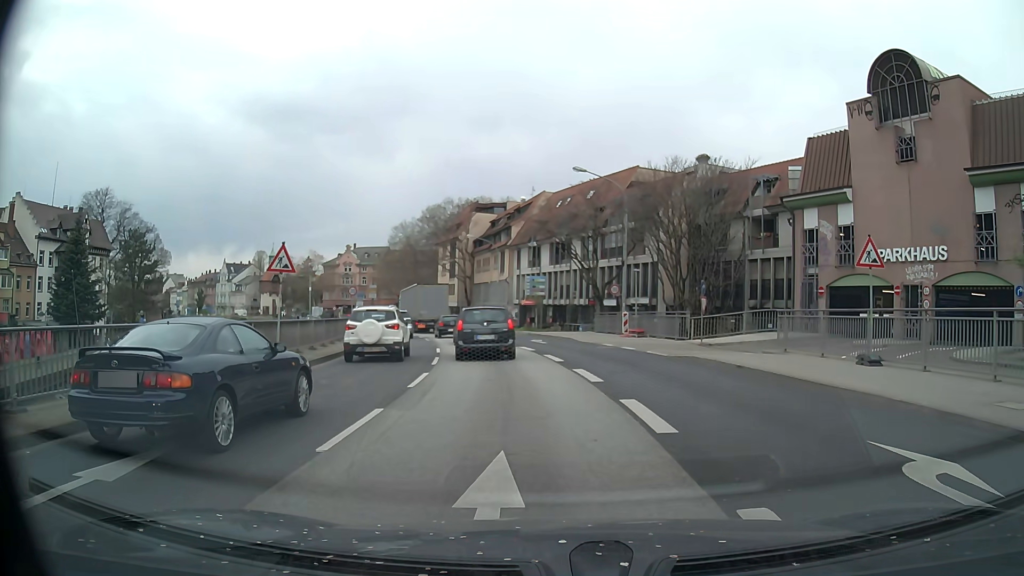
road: primary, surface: asphalt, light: Day
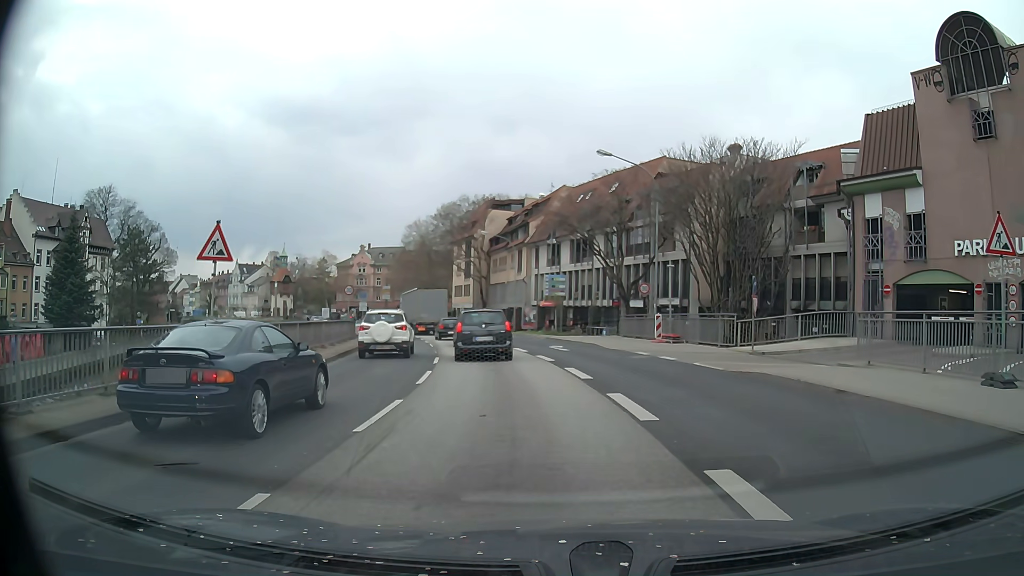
(-0.1, +4.6) m; -2°
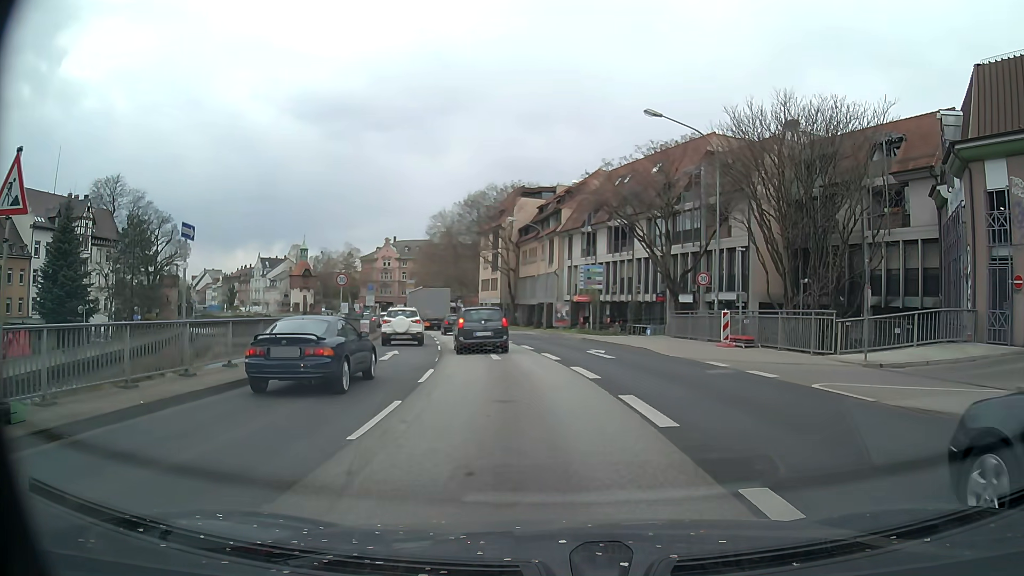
(-0.2, +6.7) m; -3°
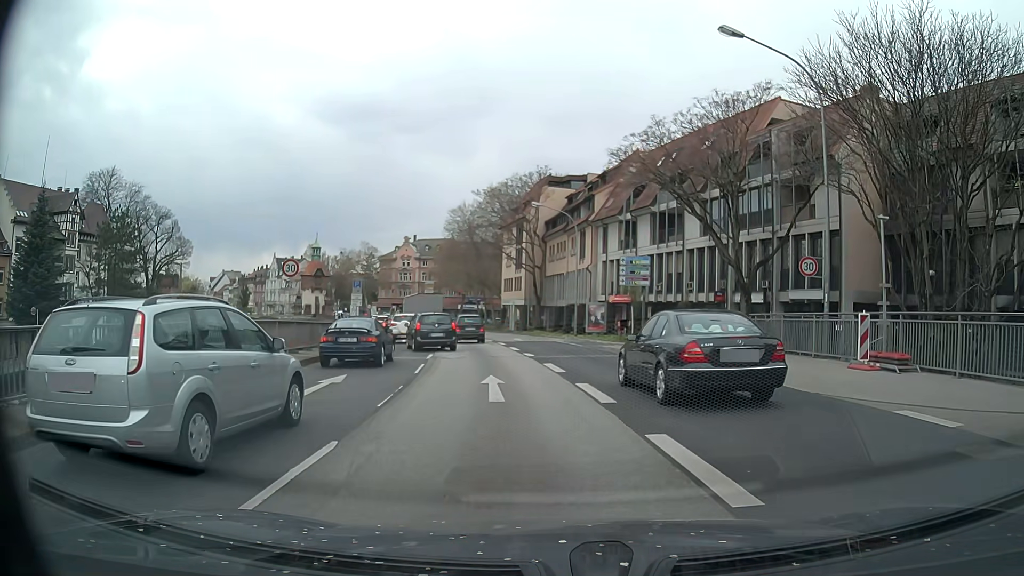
(-0.2, +9.3) m; -3°
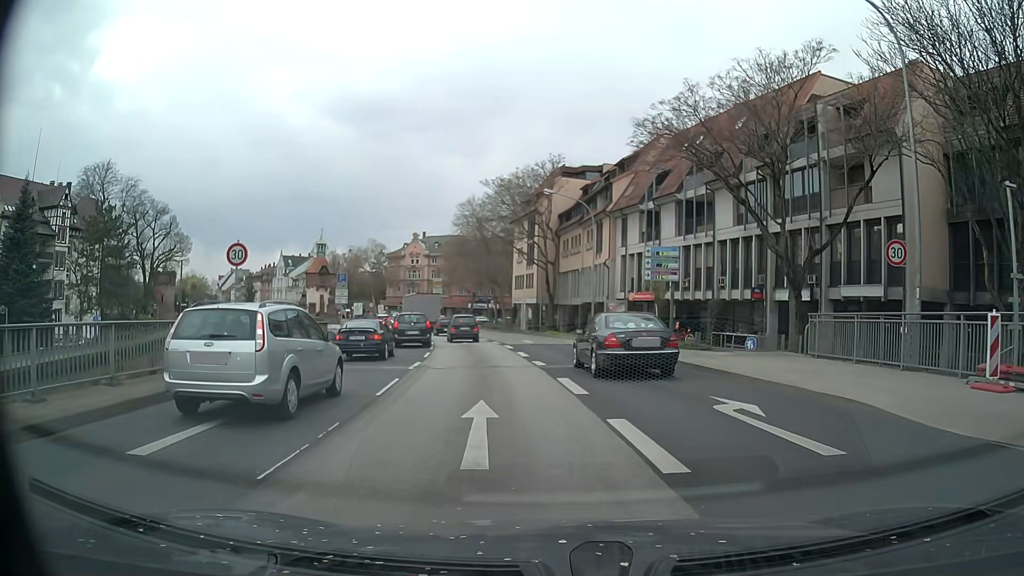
(0.0, +4.8) m; -1°
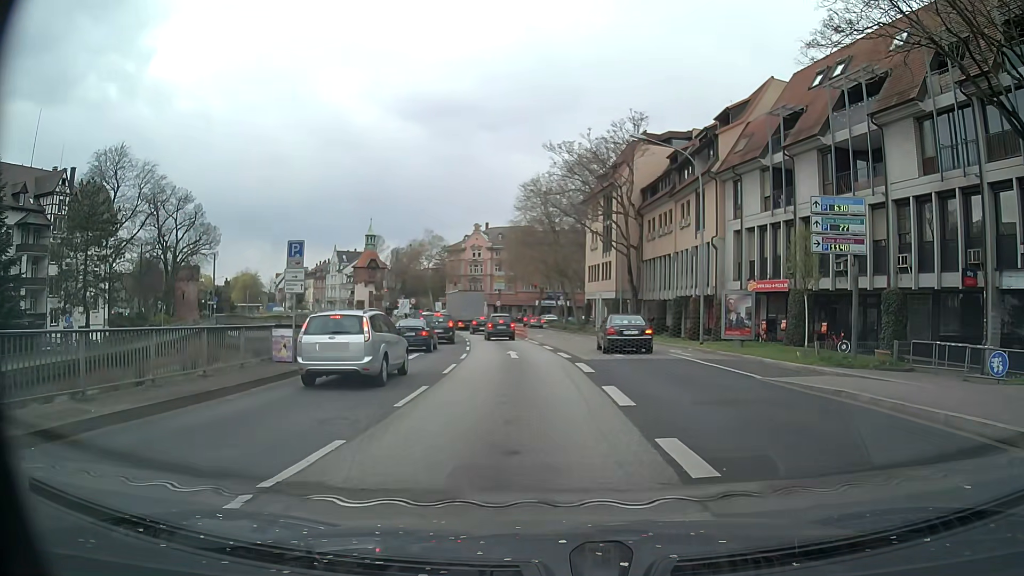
(-0.7, +13.4) m; -7°
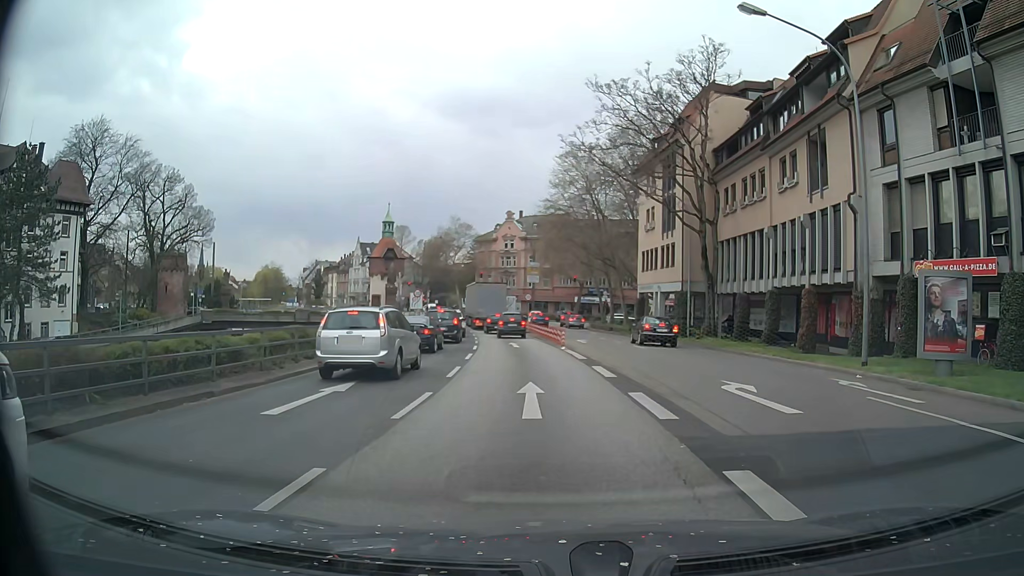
(-0.2, +13.7) m; -2°
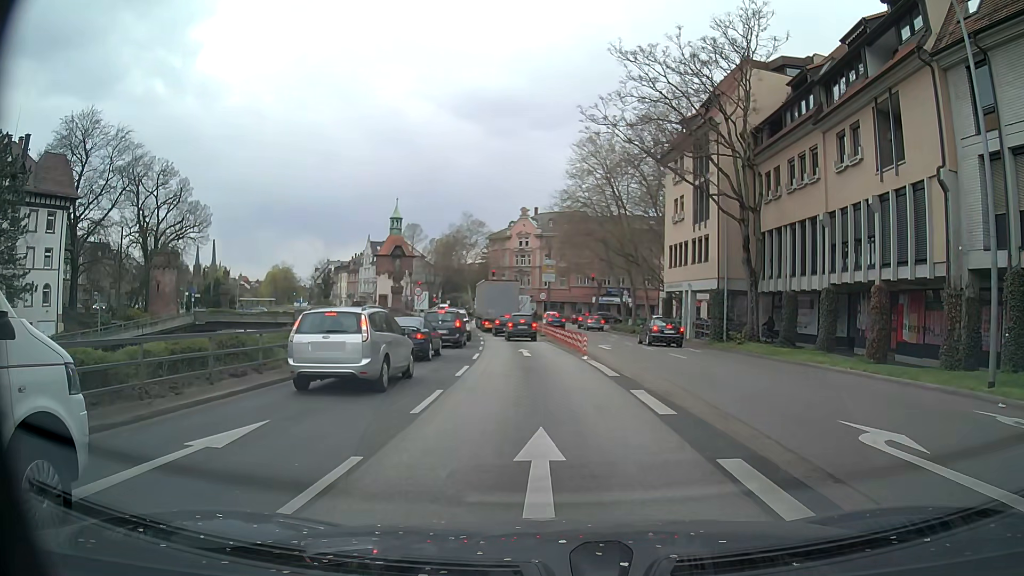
(-0.1, +5.3) m; -1°
